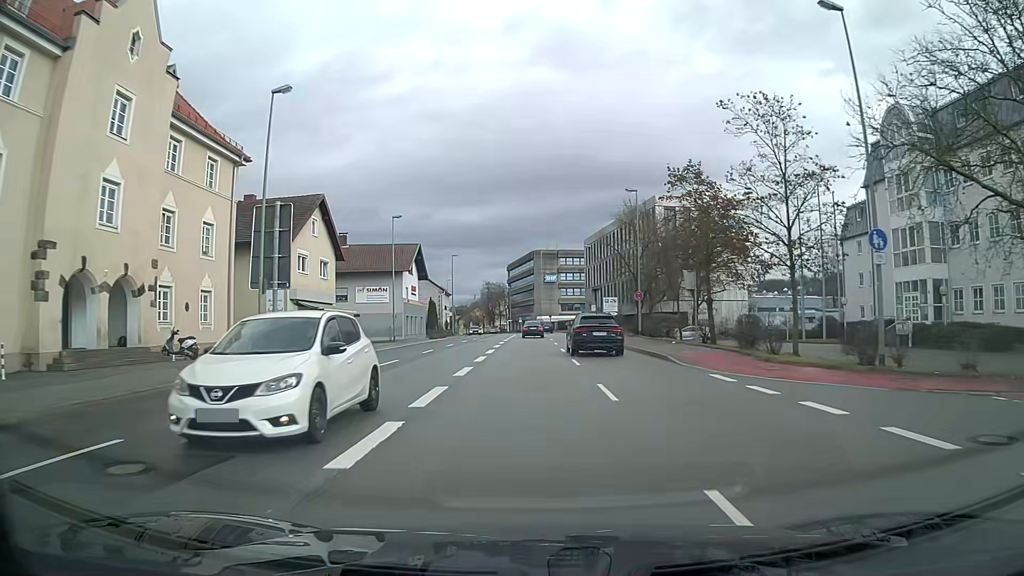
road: primary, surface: asphalt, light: Day
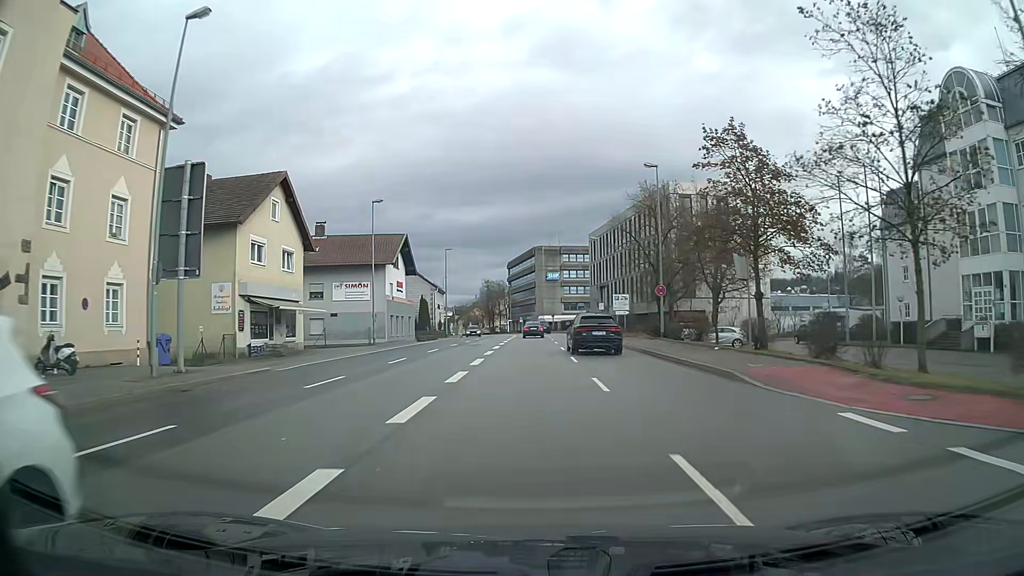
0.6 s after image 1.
(0.0, +7.6) m; 0°
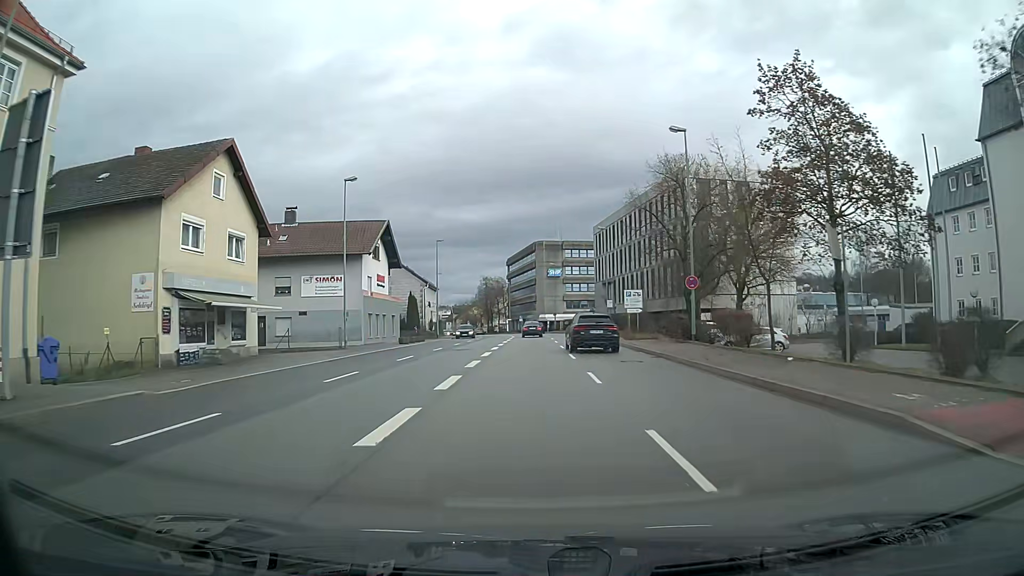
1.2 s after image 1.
(0.0, +7.6) m; 0°
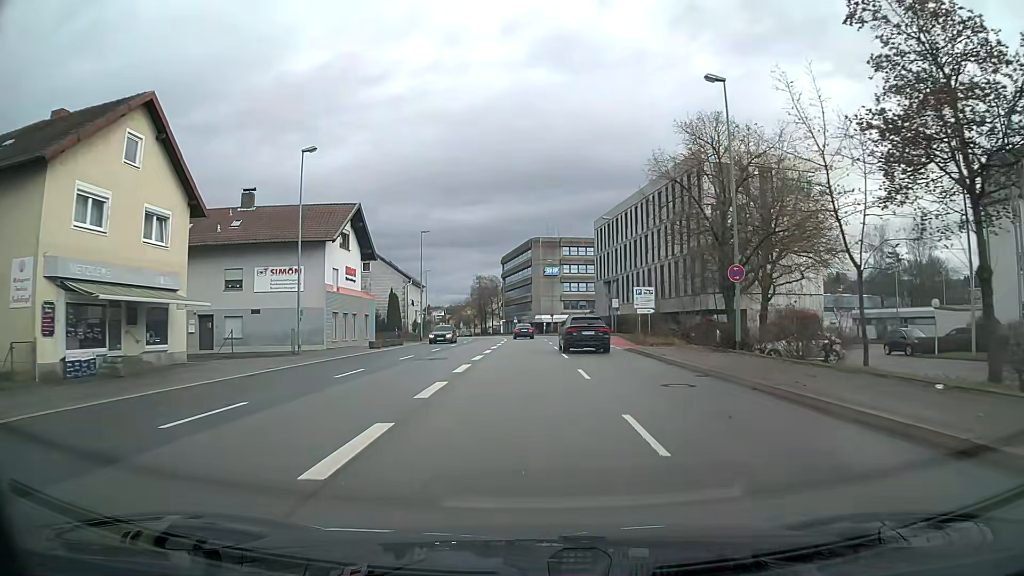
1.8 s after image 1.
(+0.1, +7.6) m; +1°
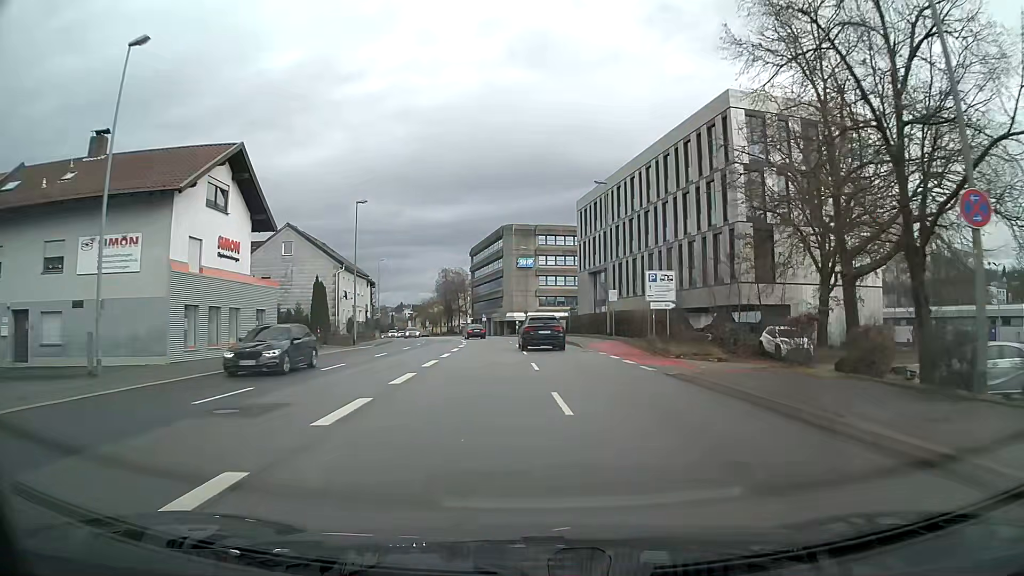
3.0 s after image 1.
(+0.3, +15.2) m; +2°
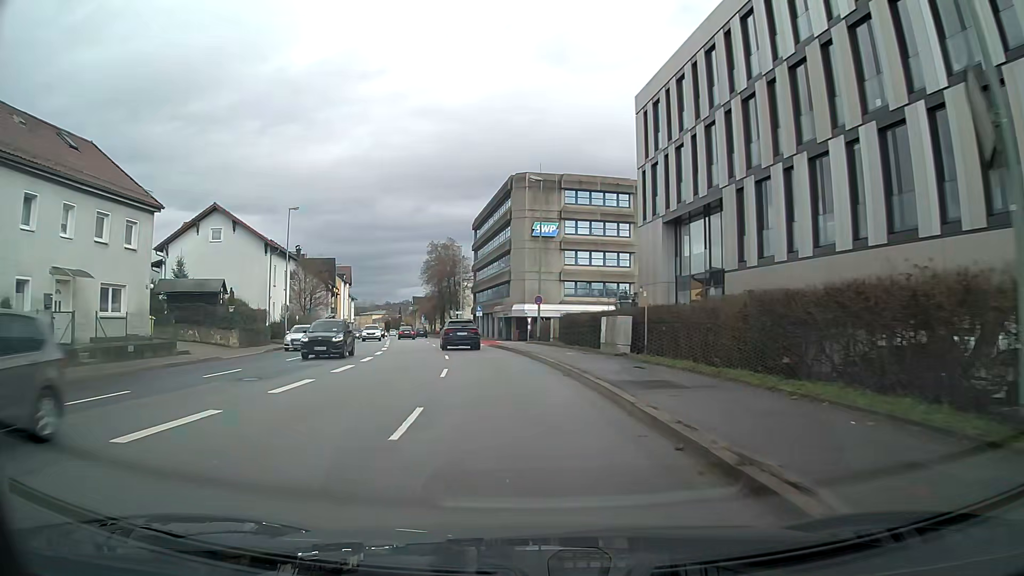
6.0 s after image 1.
(-0.2, +38.1) m; -4°
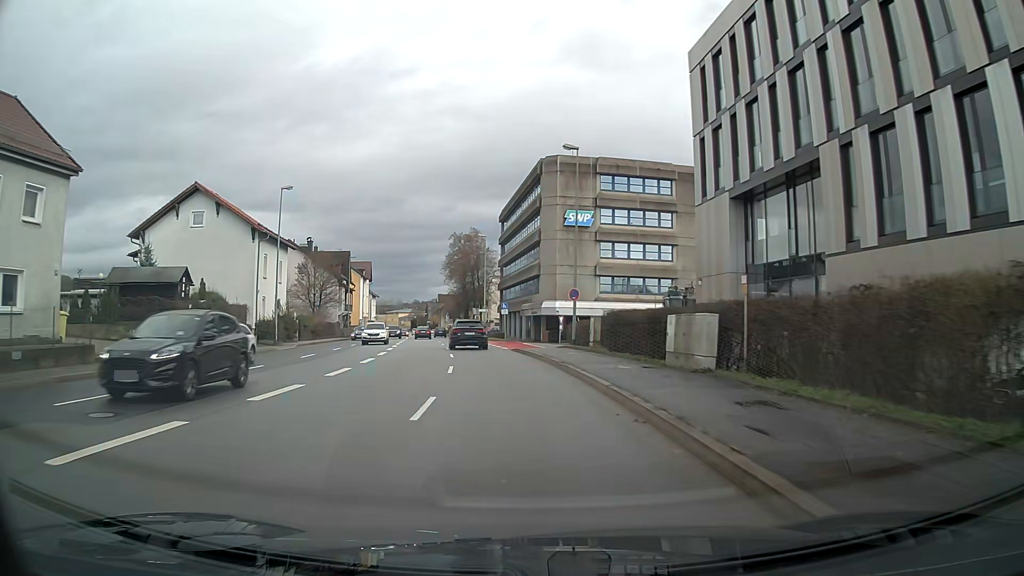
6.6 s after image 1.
(-0.1, +7.7) m; -2°
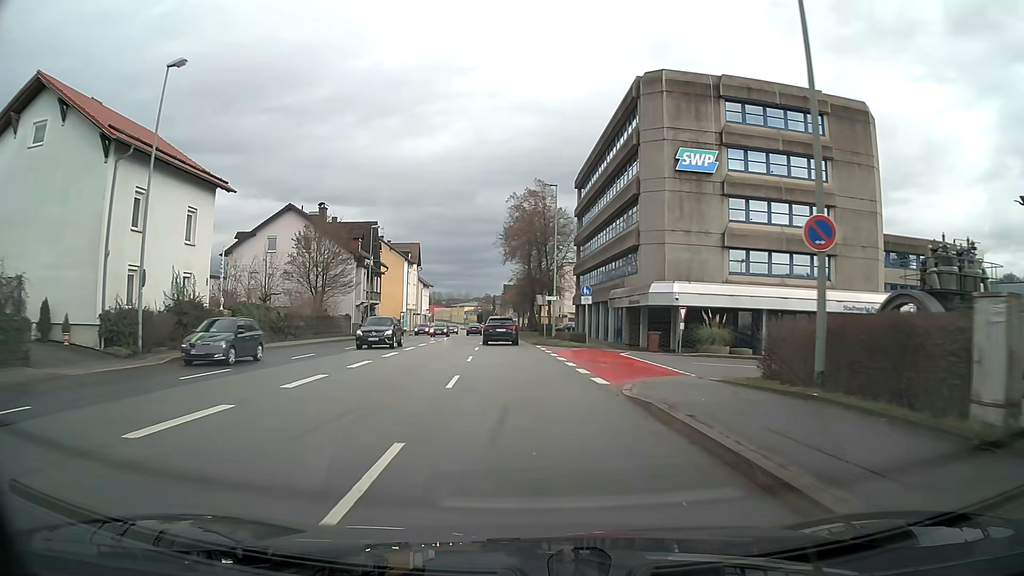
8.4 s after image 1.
(-1.2, +23.0) m; -6°
(0, +10) (0, +20) (-1, +30) (-1, +40) (-2, +50) (-2, +60) (-3, +70) (-4, +80) (-4, +90) (-5, +100) m
